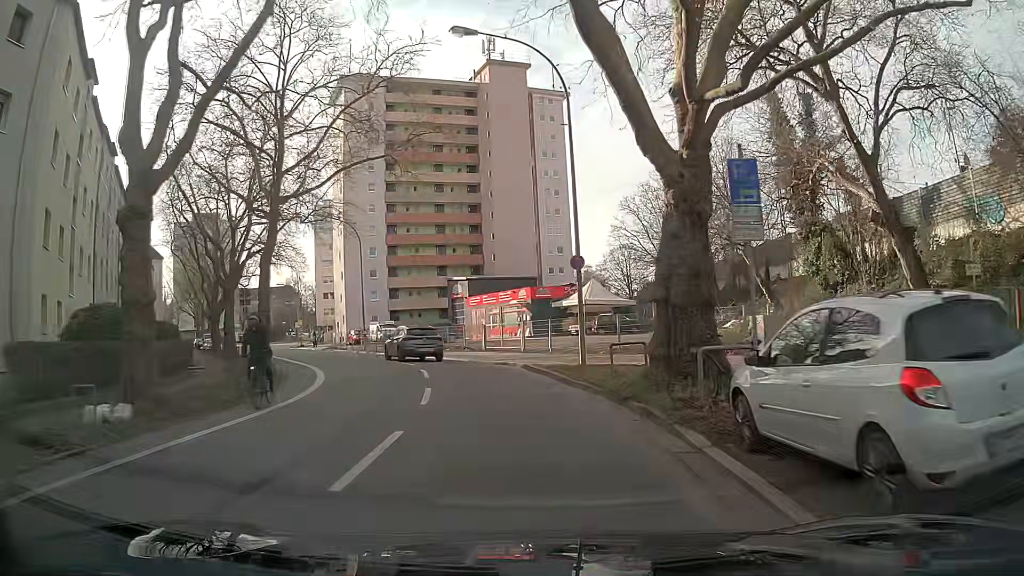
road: secondary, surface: asphalt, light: Day
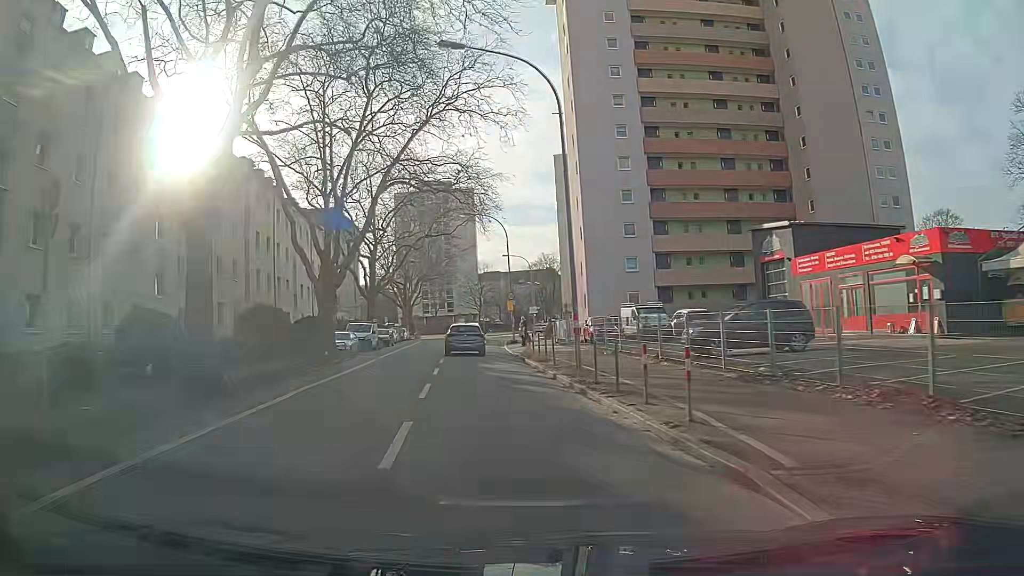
(-6.3, +28.9) m; -25°
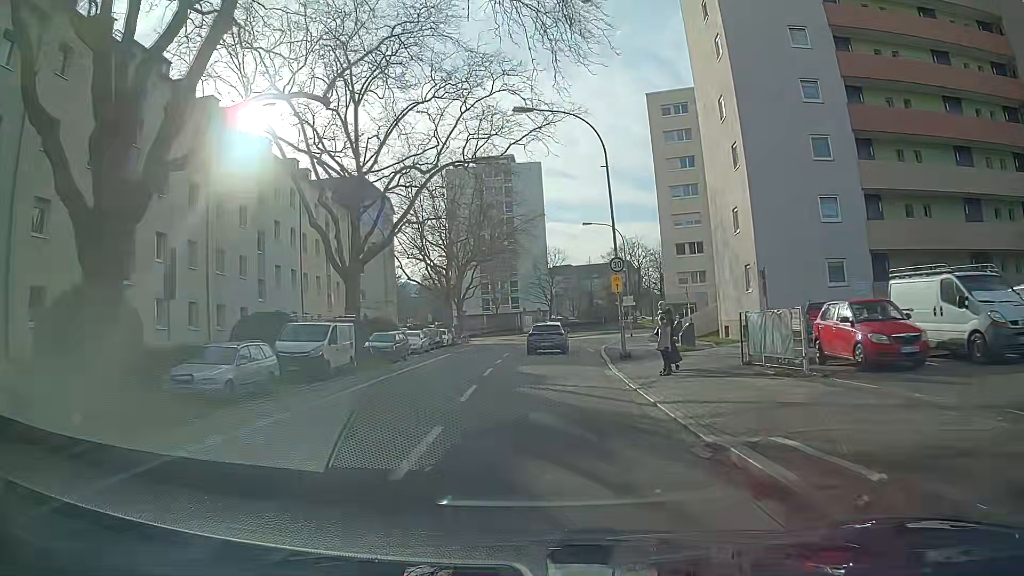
(-1.2, +24.7) m; -4°
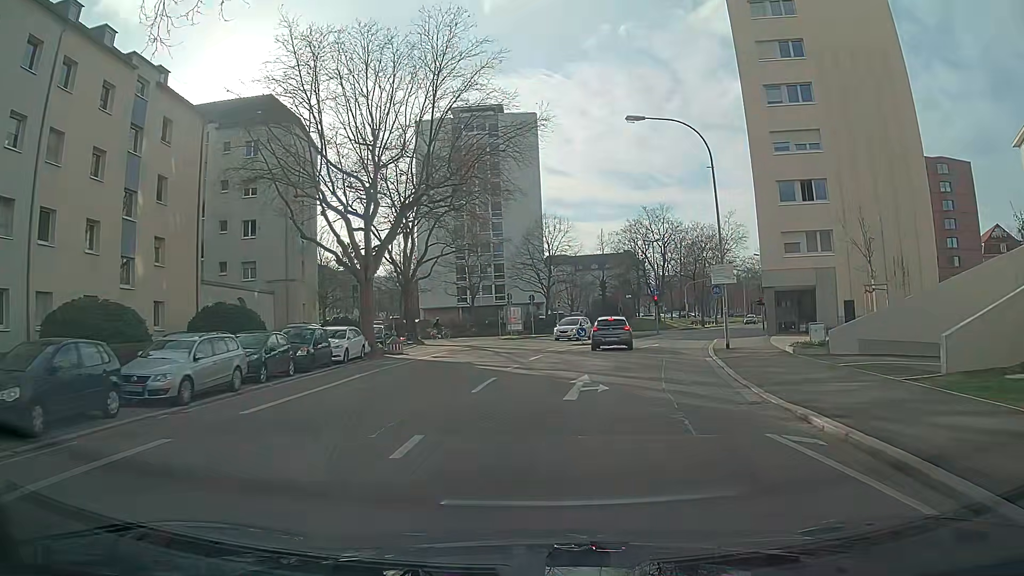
(+0.4, +29.4) m; +1°
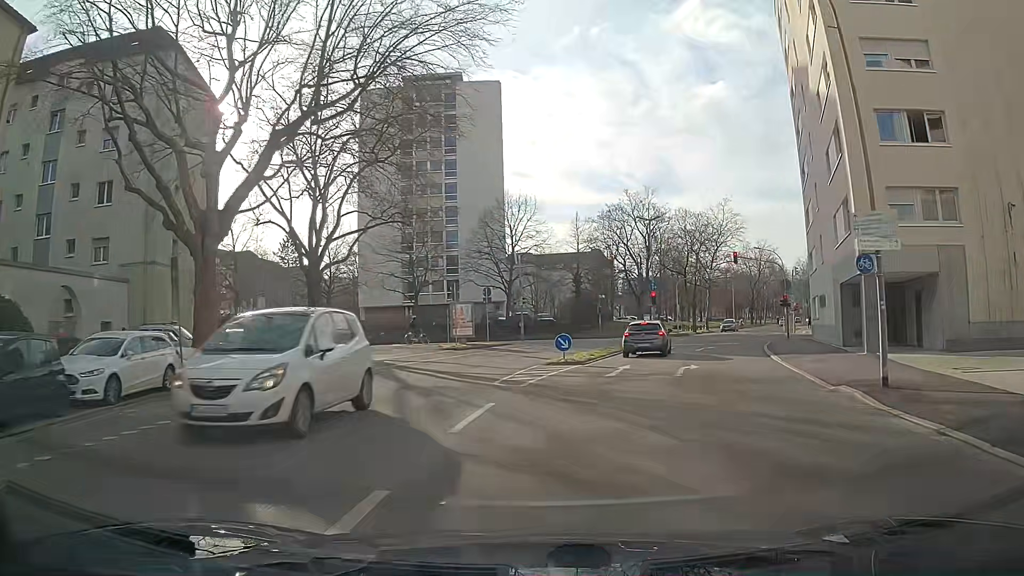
(+0.5, +14.7) m; +5°
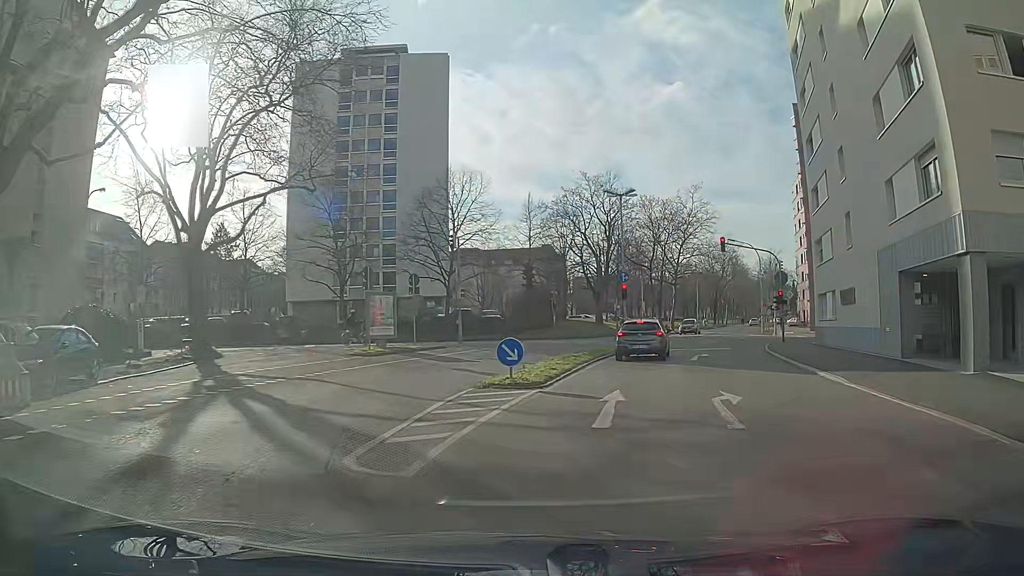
(+0.4, +8.6) m; +5°
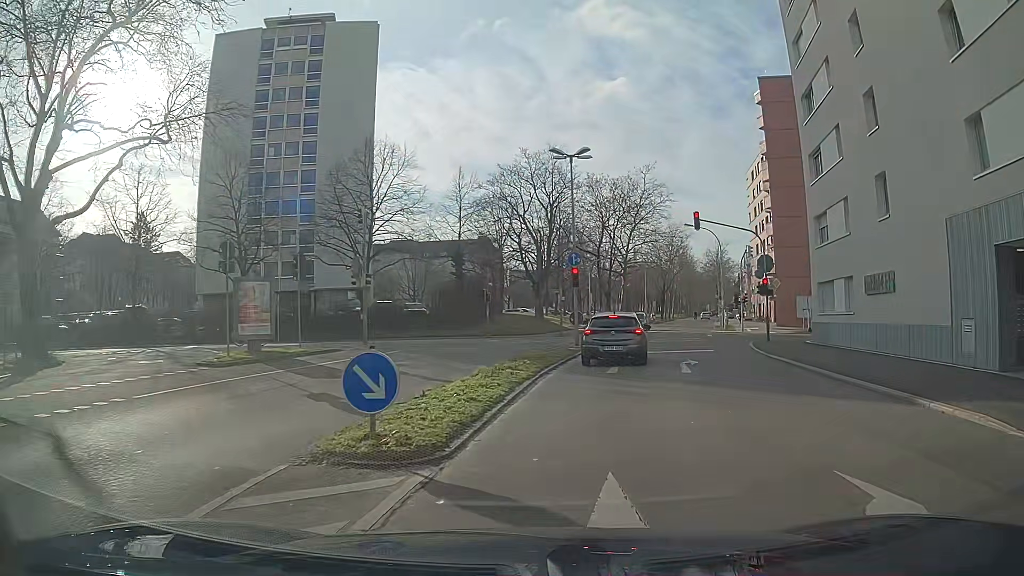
(+0.3, +7.6) m; +5°
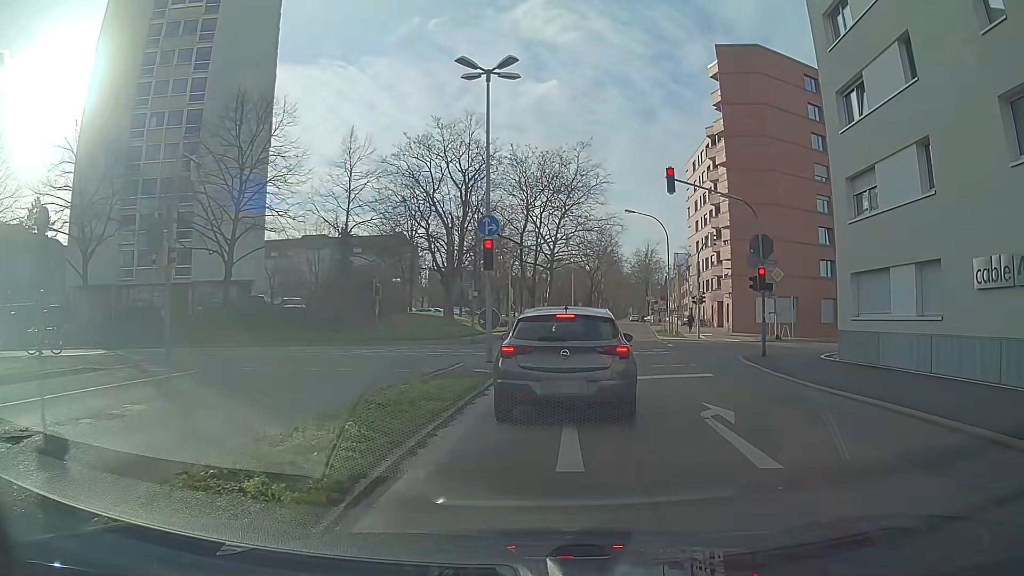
(+0.7, +9.8) m; +7°
